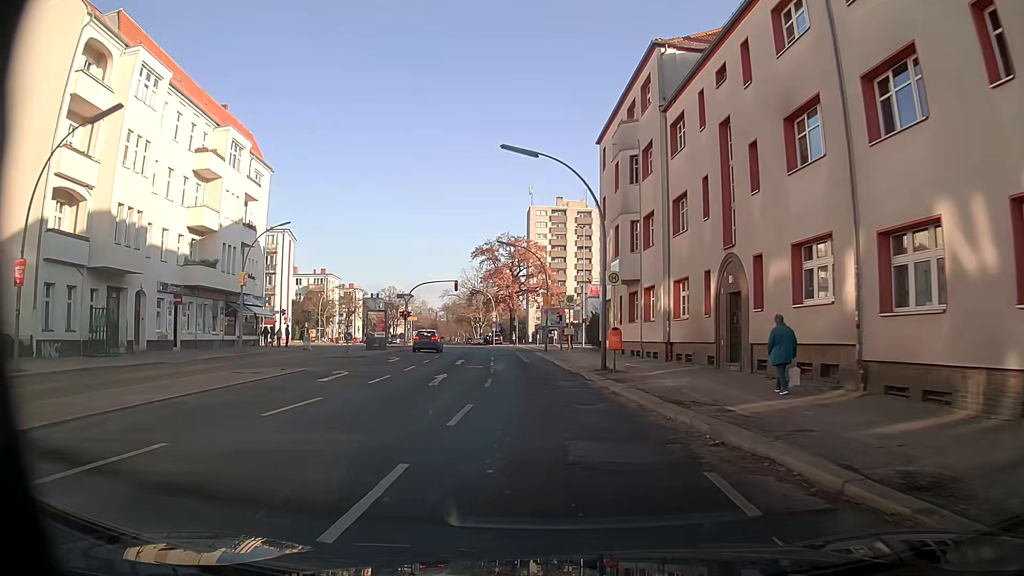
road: secondary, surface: asphalt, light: Day
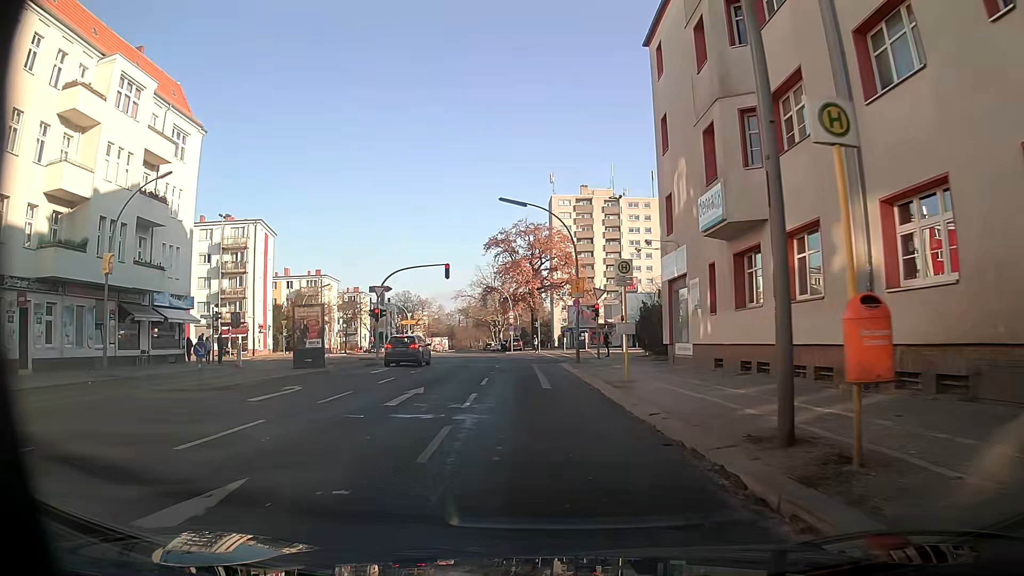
(-0.3, +16.2) m; -3°
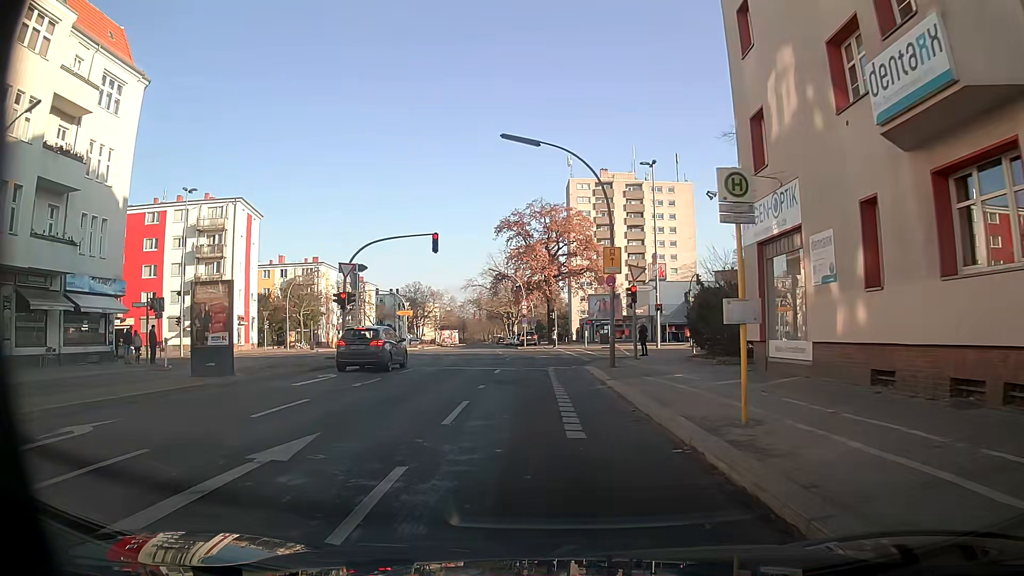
(0.0, +9.5) m; -1°
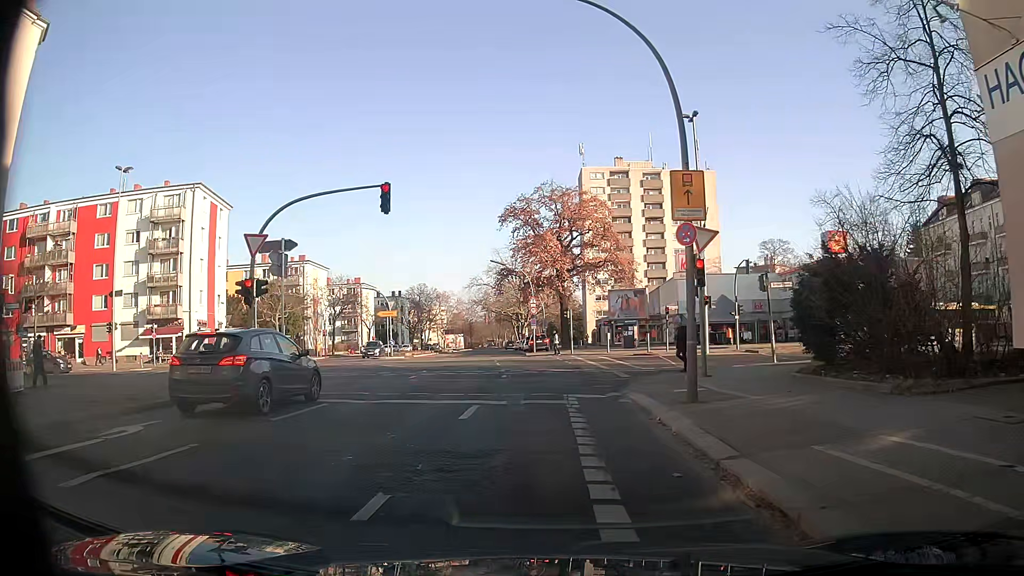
(0.0, +10.6) m; 0°
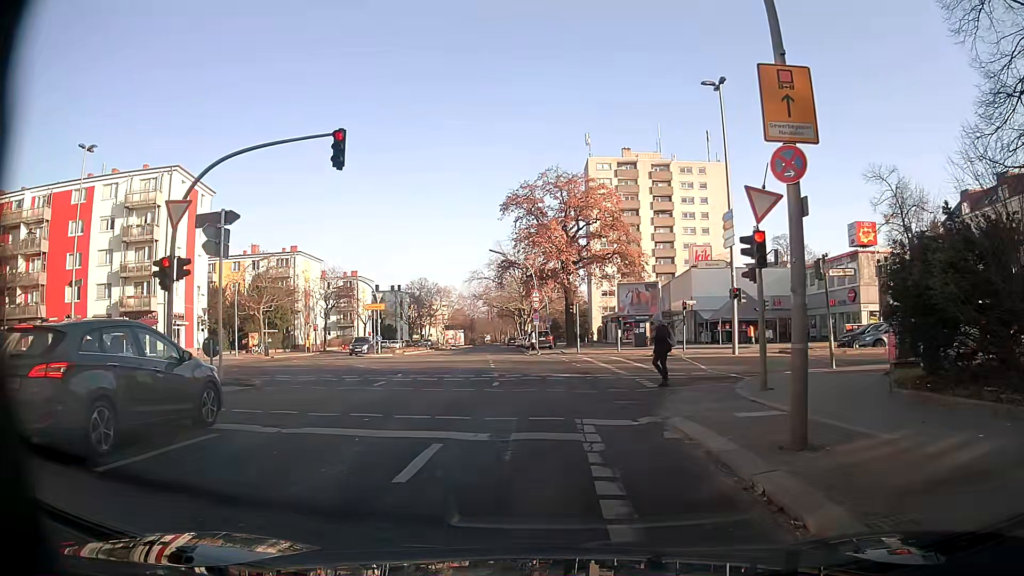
(-0.1, +4.7) m; -1°
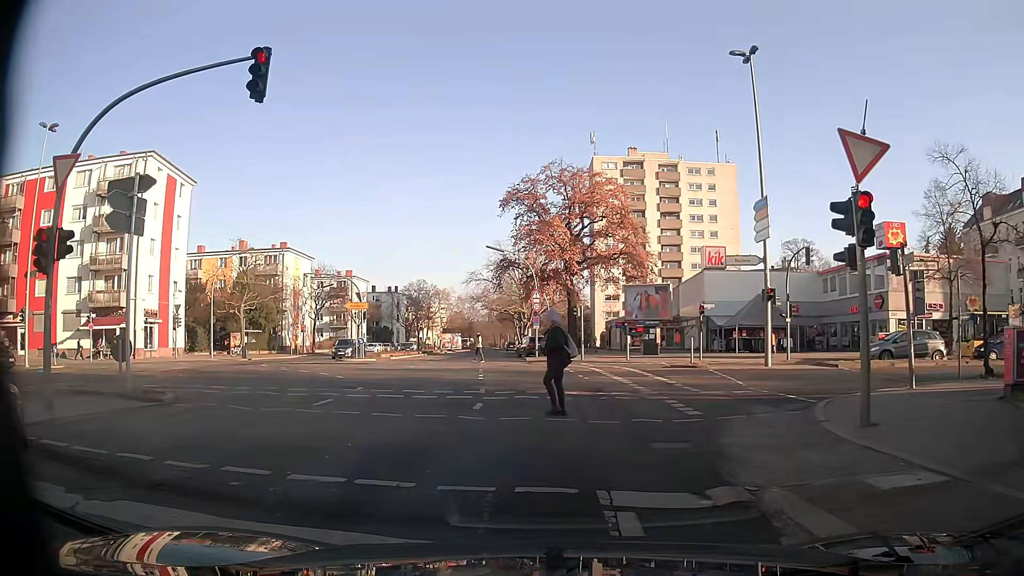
(0.0, +4.3) m; -2°
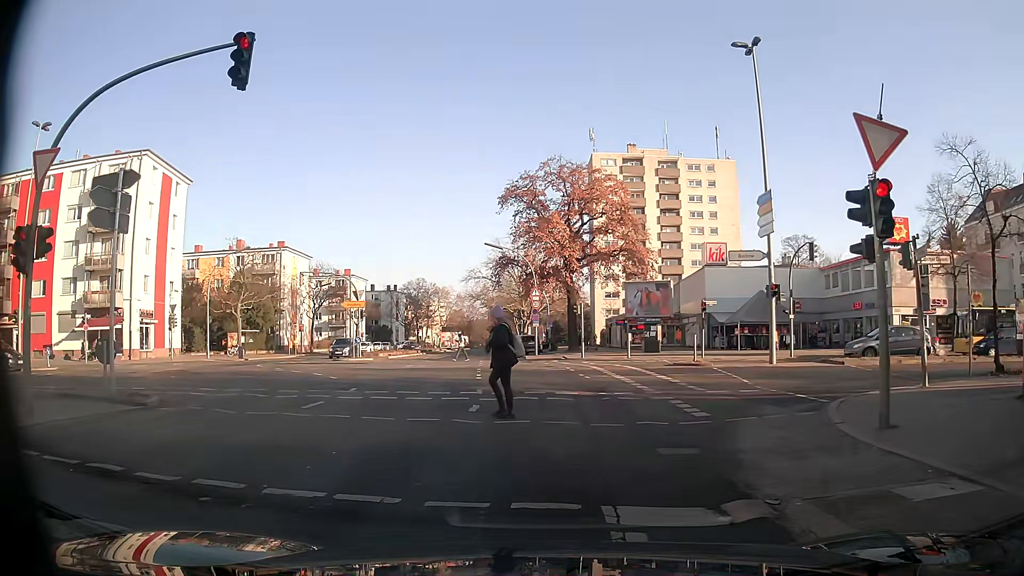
(0.0, +0.5) m; 0°
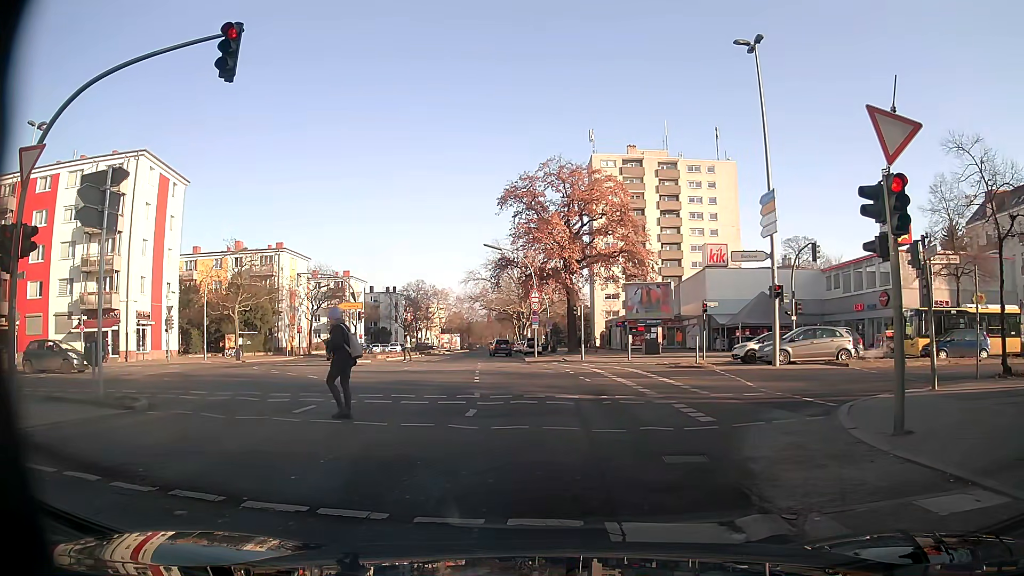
(0.0, +0.5) m; 0°
